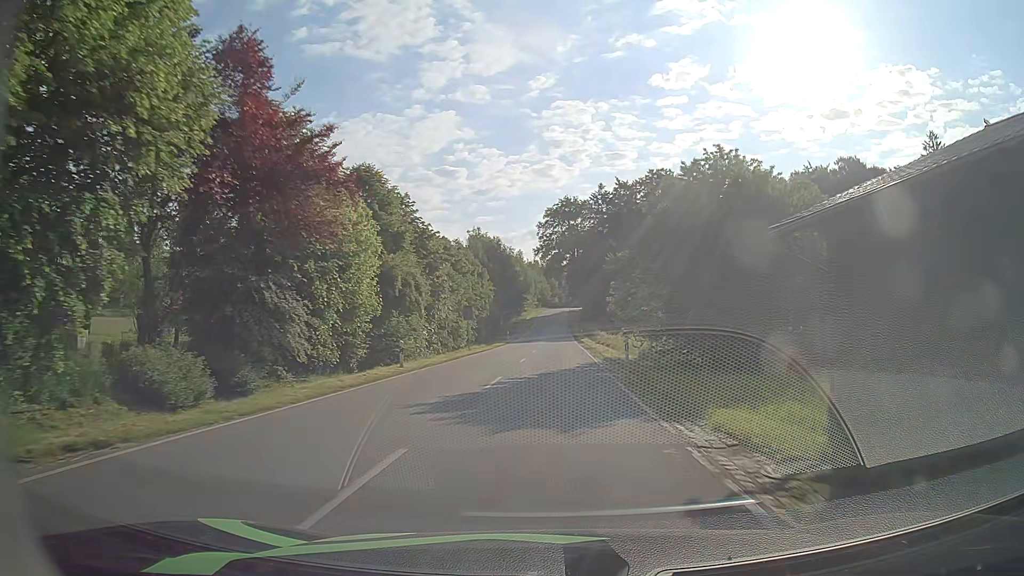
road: tertiary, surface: asphalt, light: Day
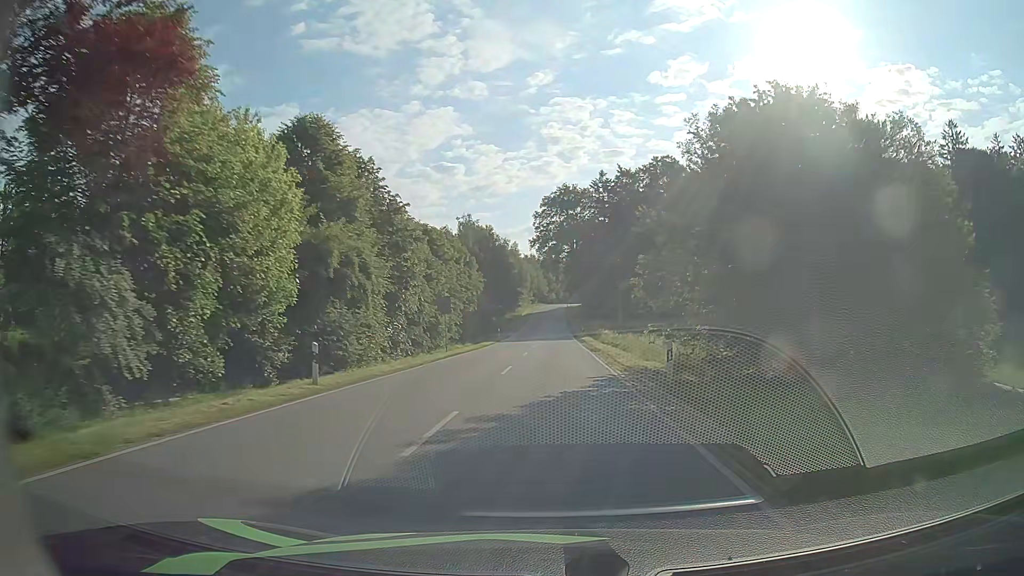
(0.0, +8.9) m; 0°
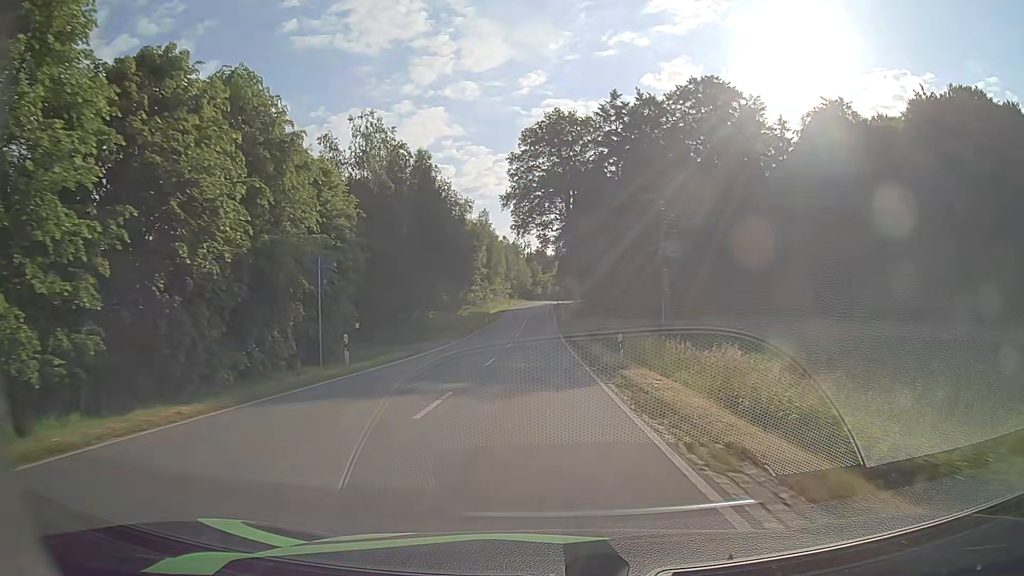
(+0.8, +45.5) m; +1°
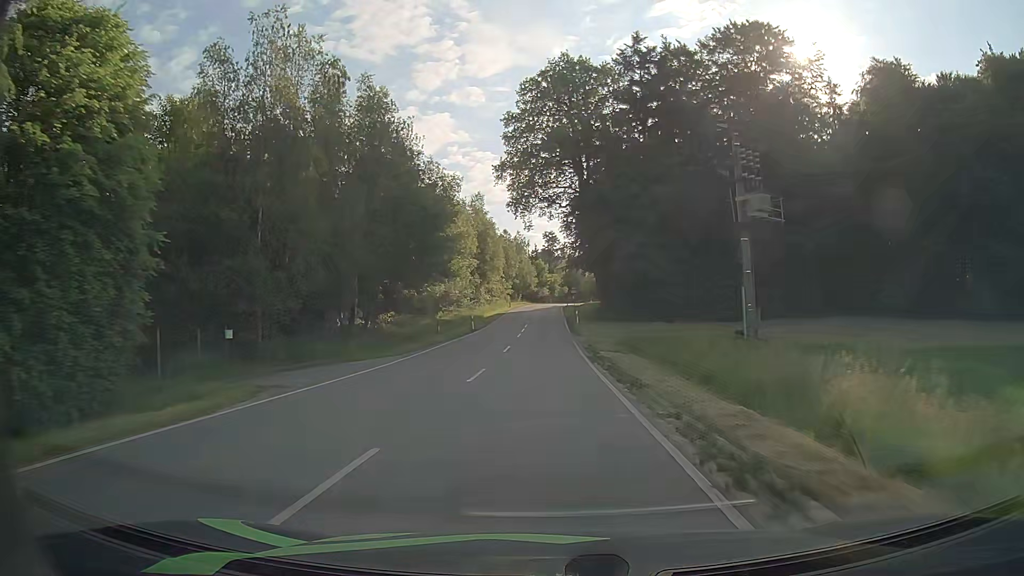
(0.0, +18.3) m; 0°
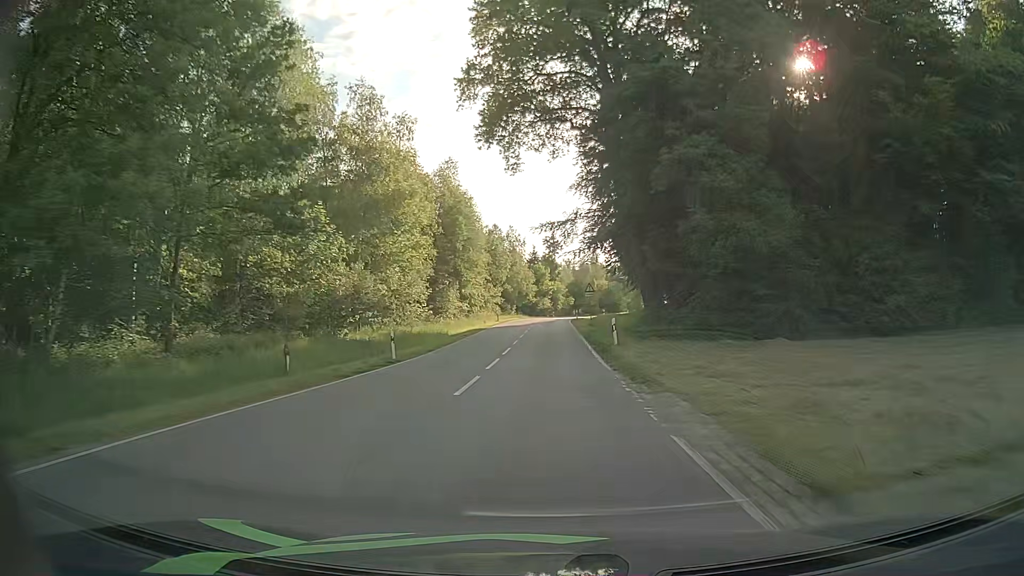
(-0.2, +27.3) m; 0°
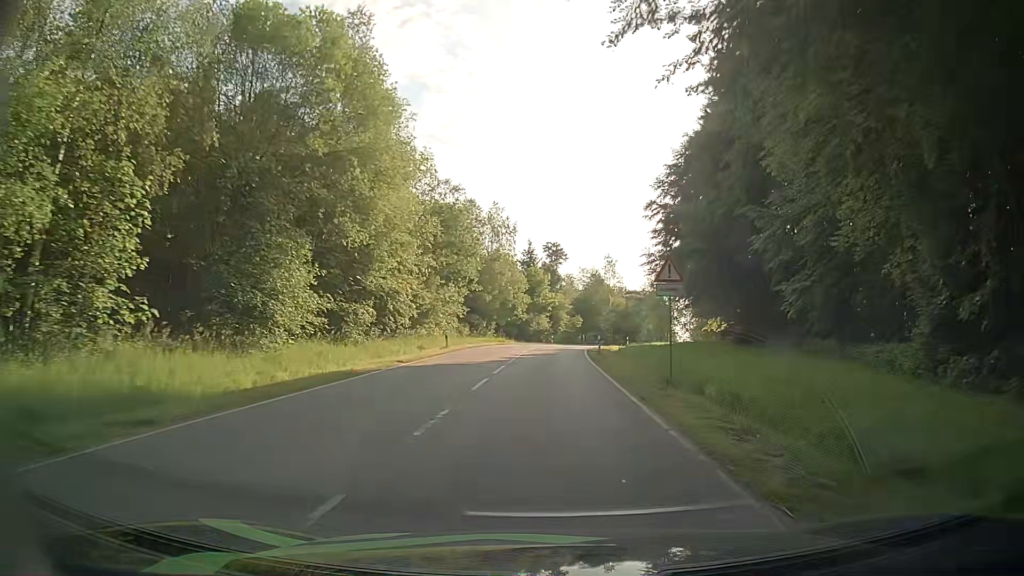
(+0.1, +34.8) m; 0°
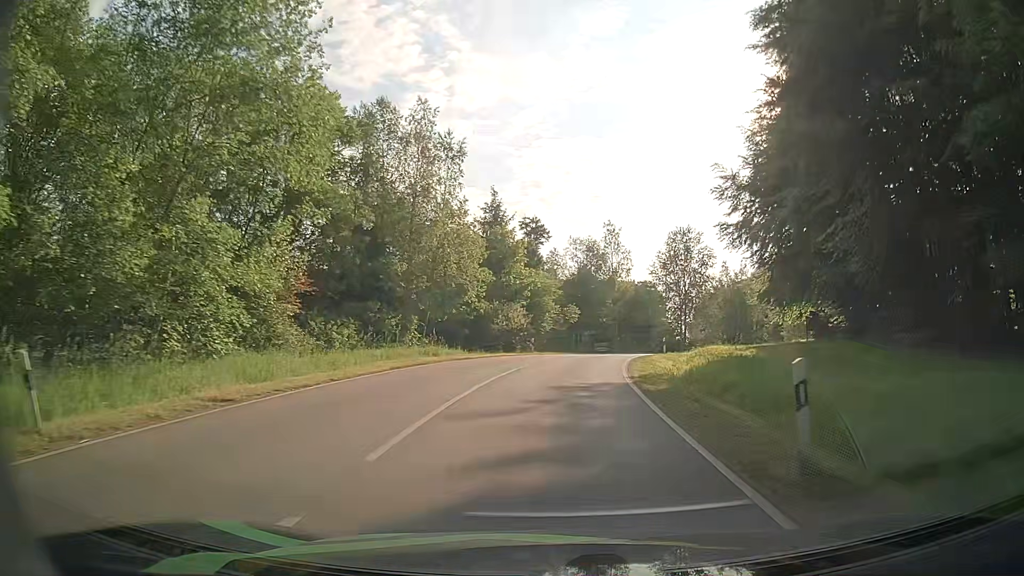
(+0.5, +30.9) m; +2°
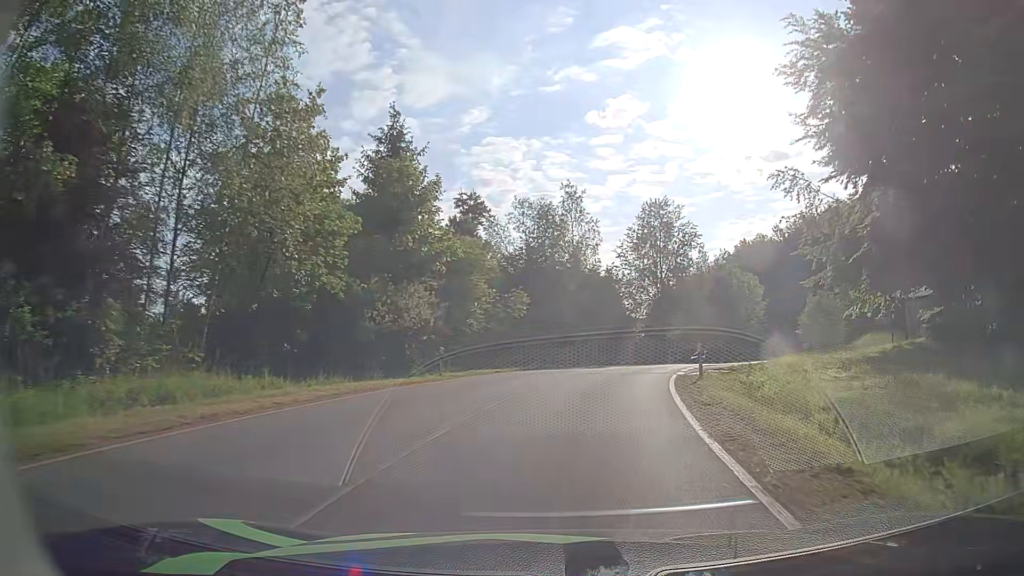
(+0.9, +20.6) m; +4°
(0, +10) (+2, +20) (+4, +30) (+7, +39) (+11, +48) (+16, +57) (+21, +66) (+27, +74) (+33, +81) (+40, +88) m
